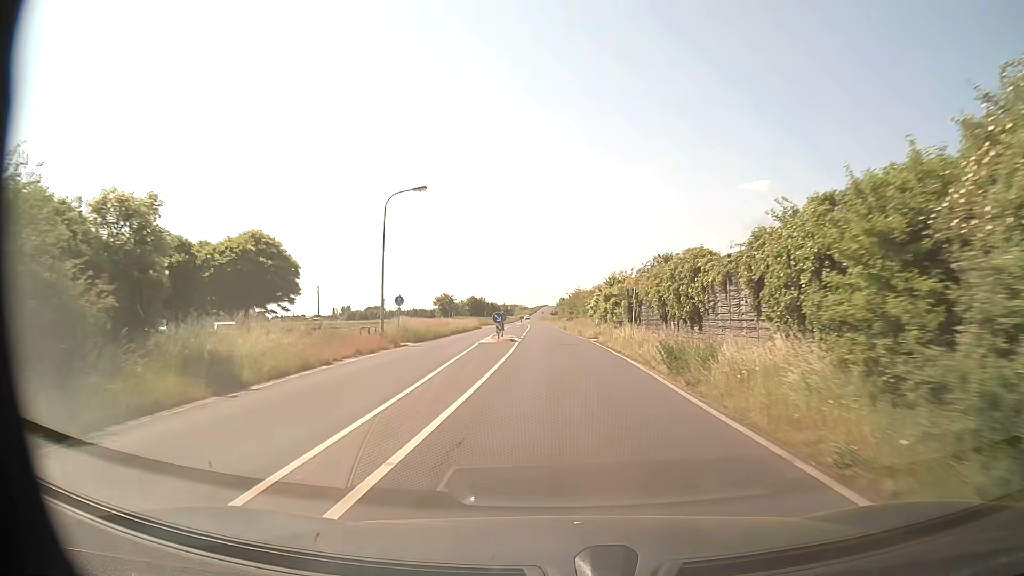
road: tertiary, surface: asphalt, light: Day
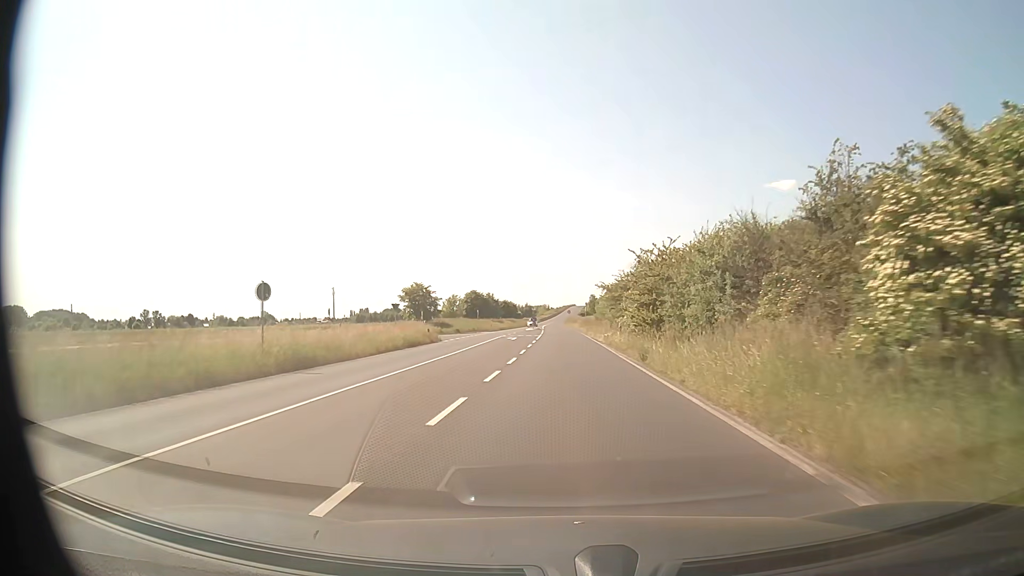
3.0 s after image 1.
(-0.8, +52.8) m; -2°
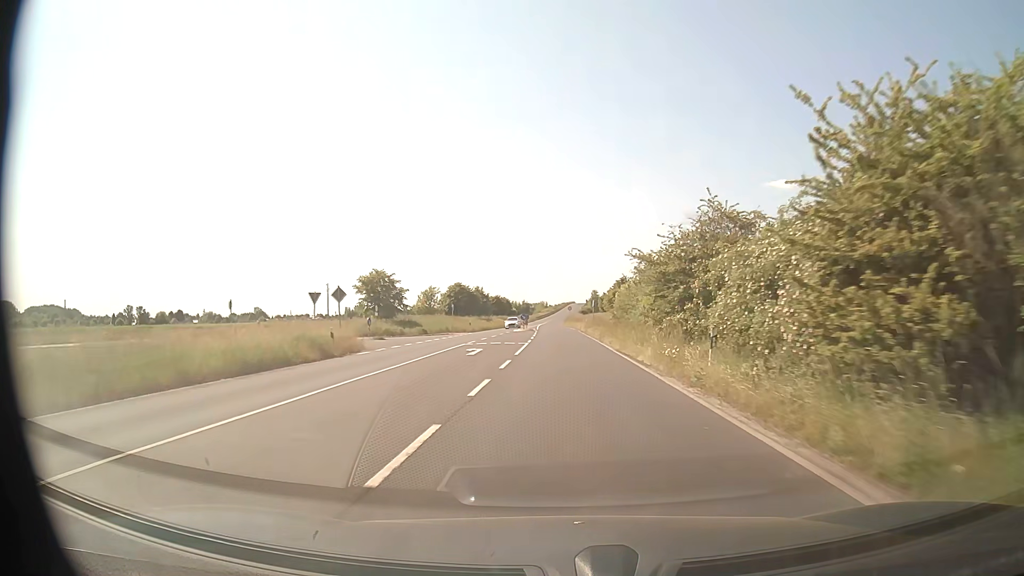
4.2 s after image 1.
(0.0, +21.1) m; 0°
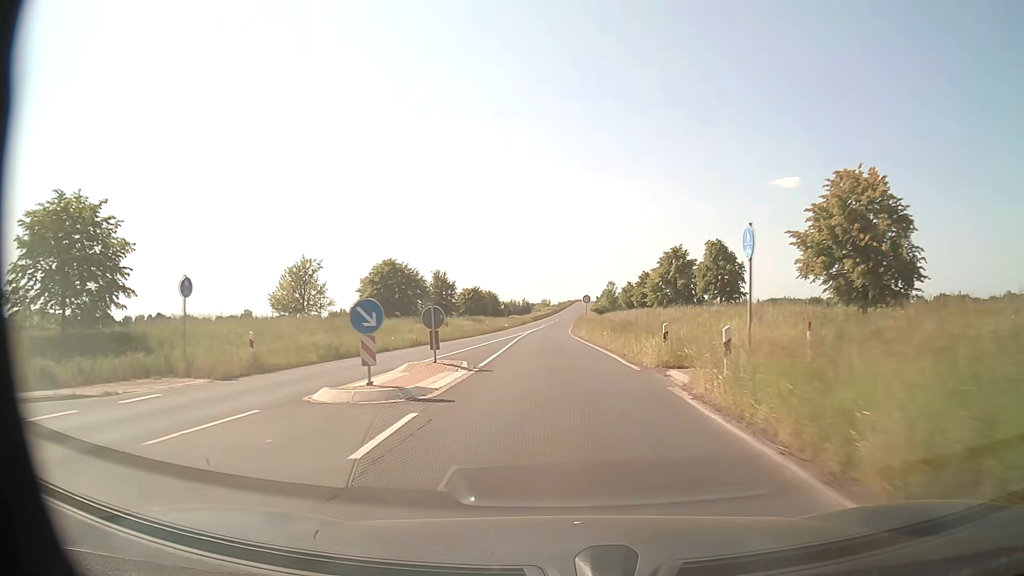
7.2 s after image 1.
(0.0, +52.8) m; -1°
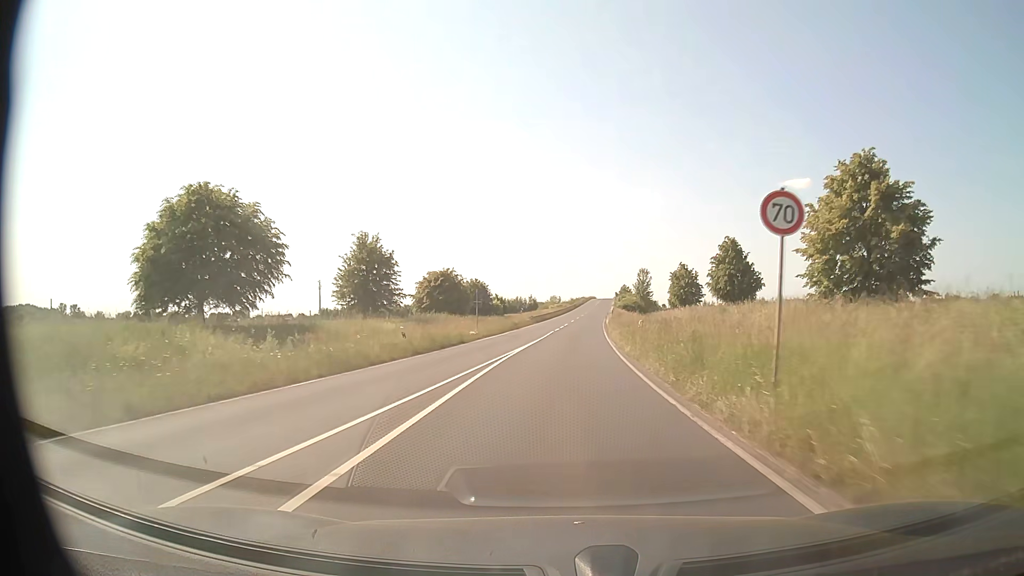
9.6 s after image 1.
(-0.5, +42.2) m; -1°
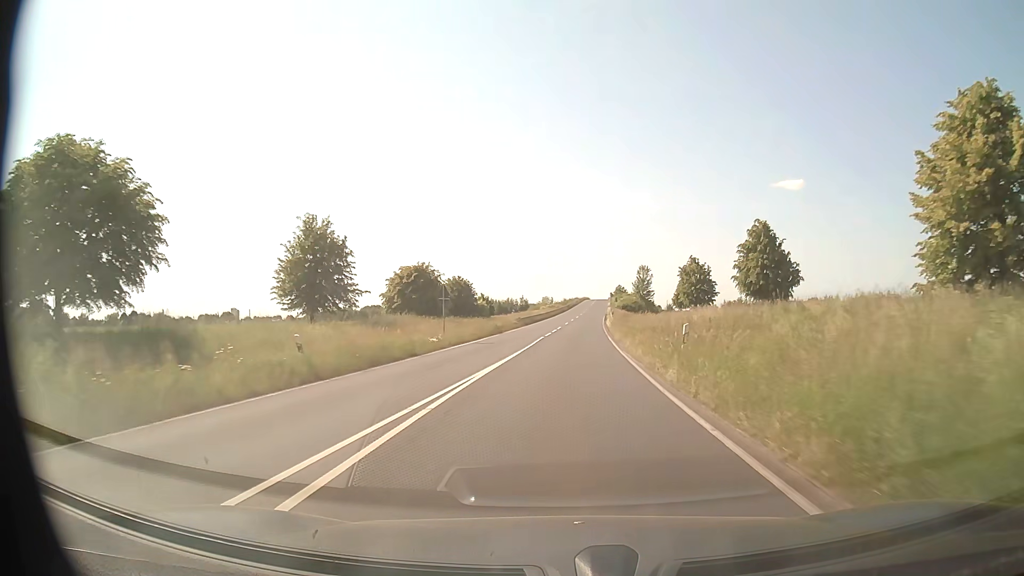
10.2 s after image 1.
(+0.1, +10.5) m; 0°
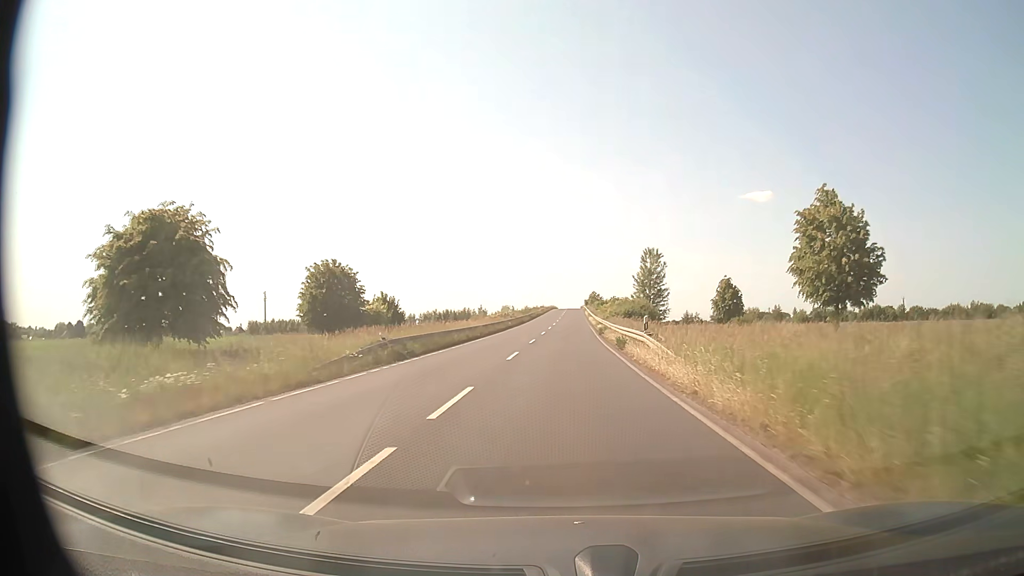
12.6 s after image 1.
(+1.2, +42.4) m; +3°
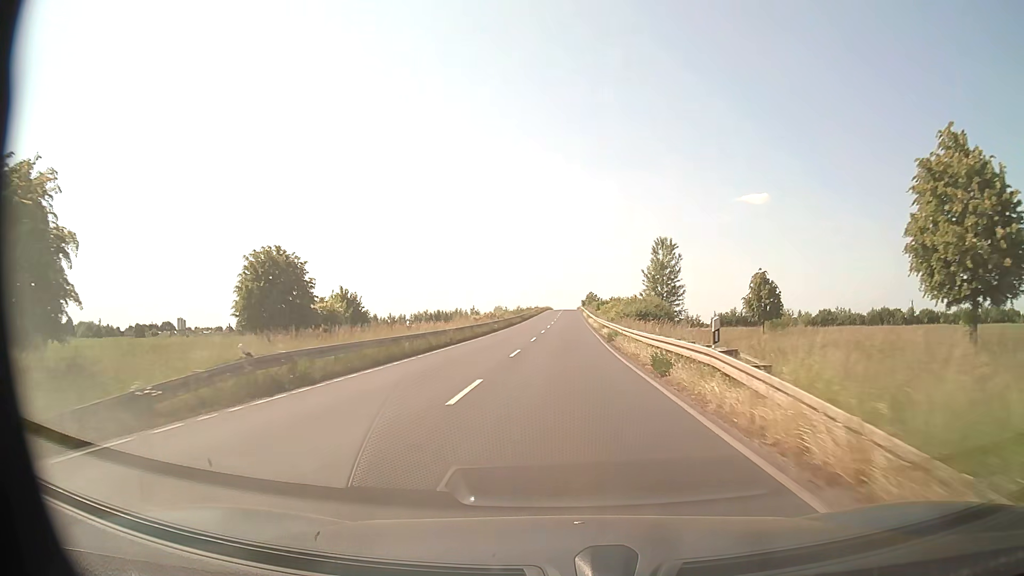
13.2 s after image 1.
(+0.1, +10.6) m; +1°
(0, +10) (0, +20) (0, +30) (0, +40) (+1, +50) (+1, +60) (+1, +70) (+2, +80) (+2, +90) (+2, +100) m
